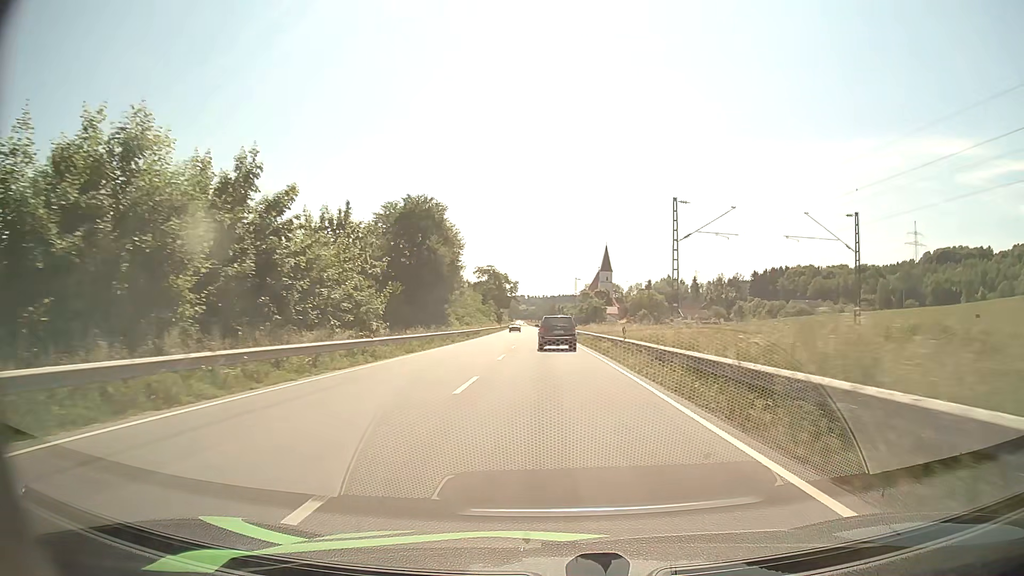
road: primary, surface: asphalt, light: Day
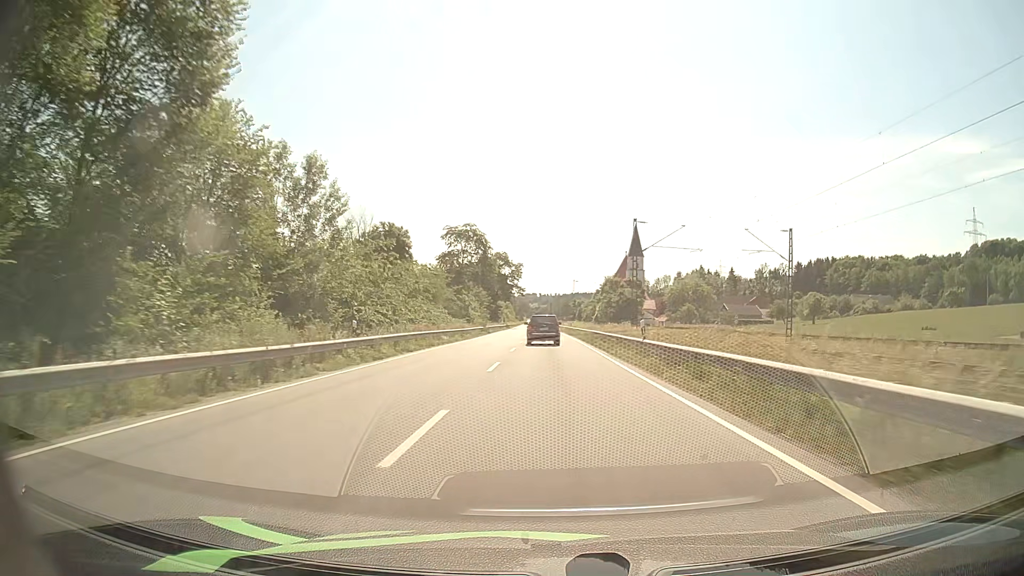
(-0.6, +55.1) m; -1°
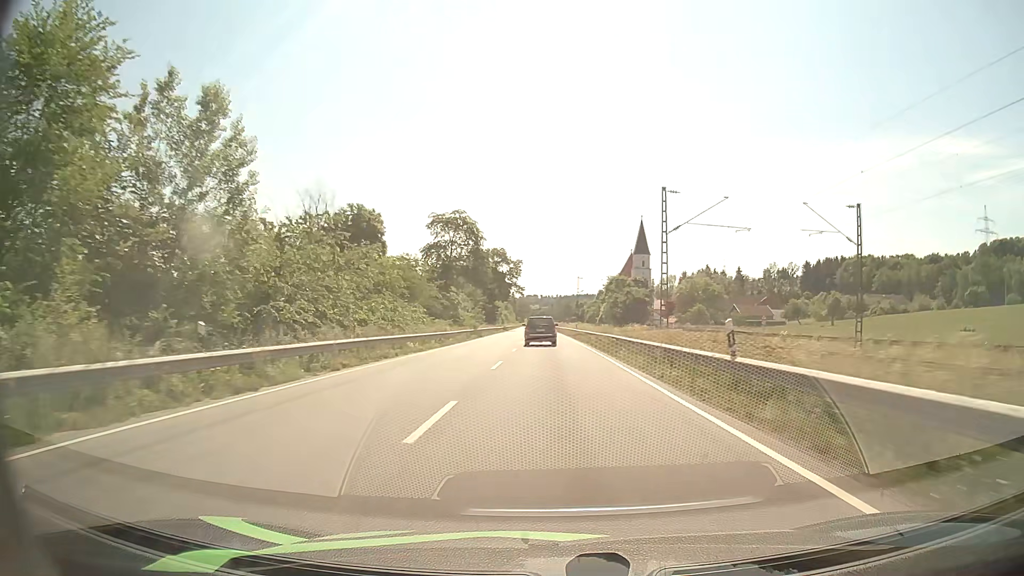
(0.0, +10.8) m; 0°
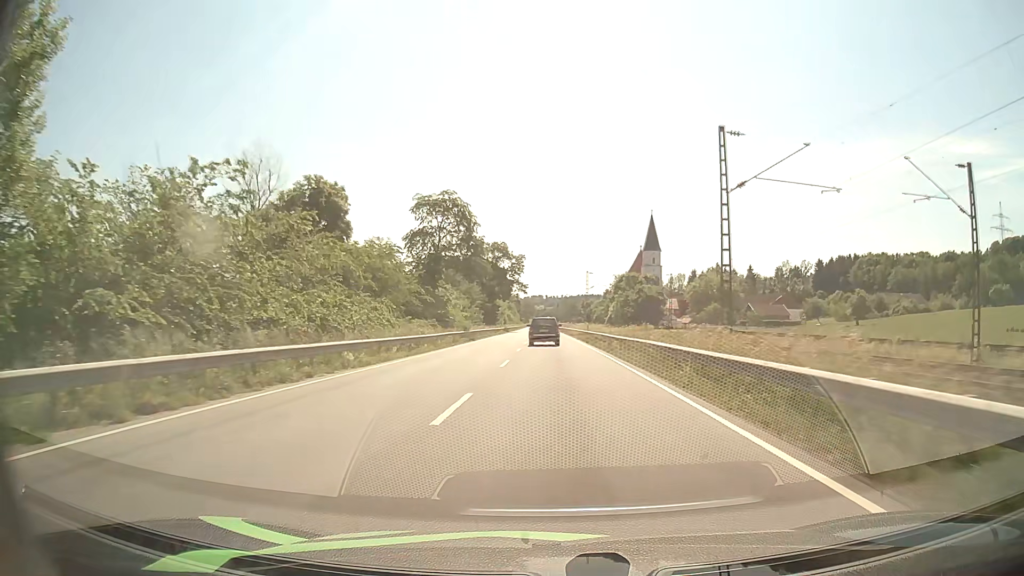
(0.0, +10.7) m; 0°
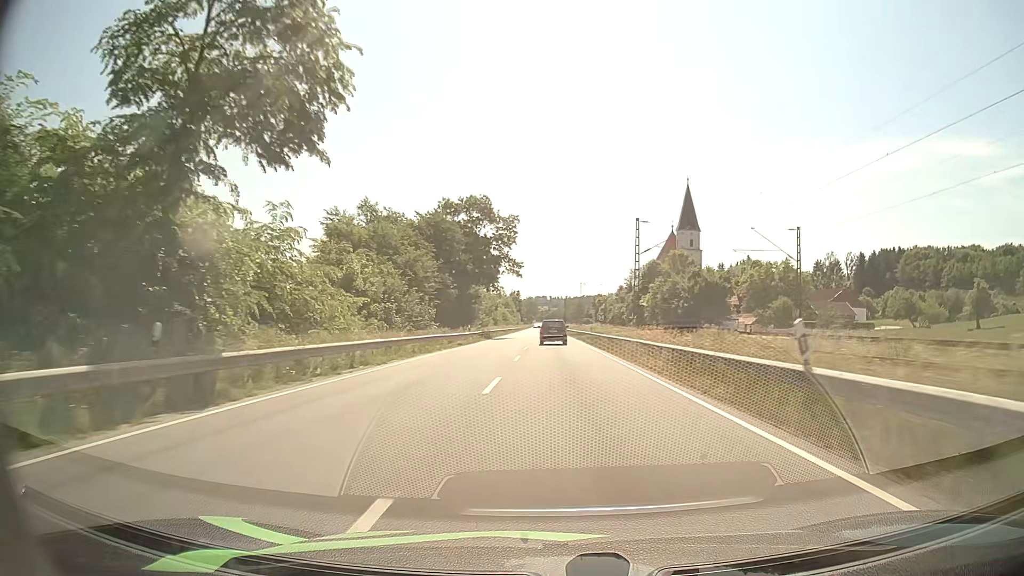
(-0.4, +44.3) m; 0°
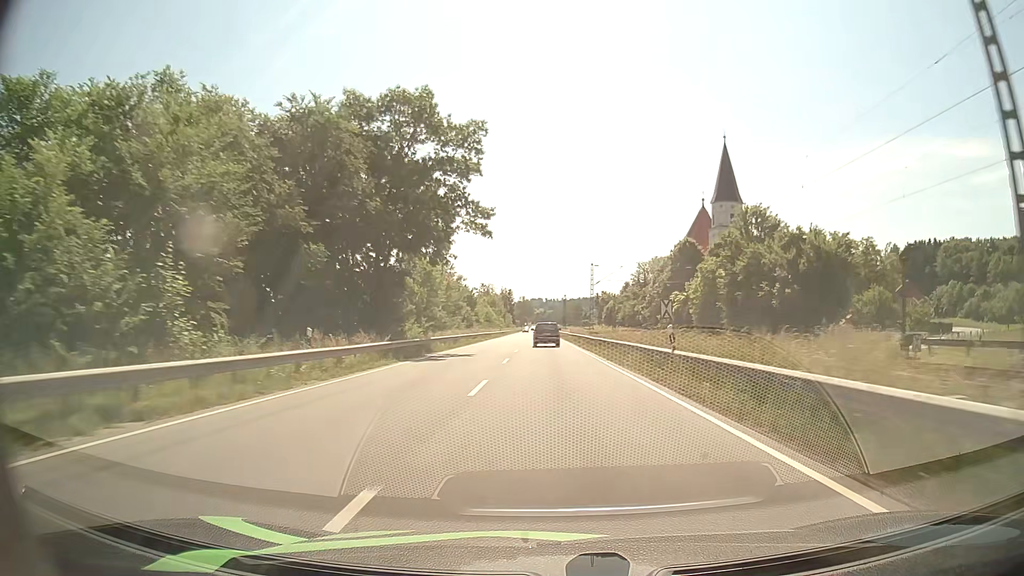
(+0.1, +36.2) m; 0°
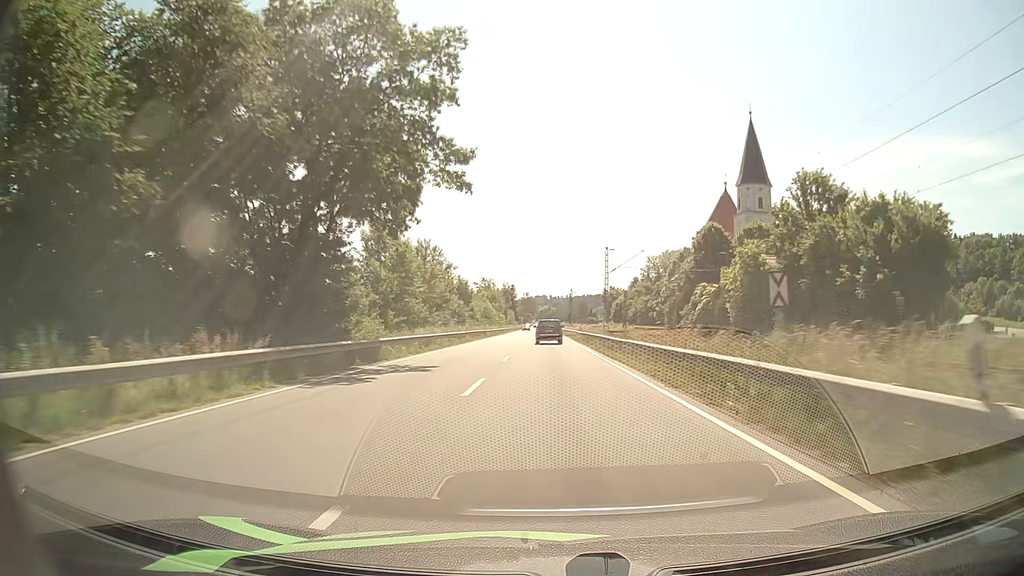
(0.0, +12.9) m; 0°
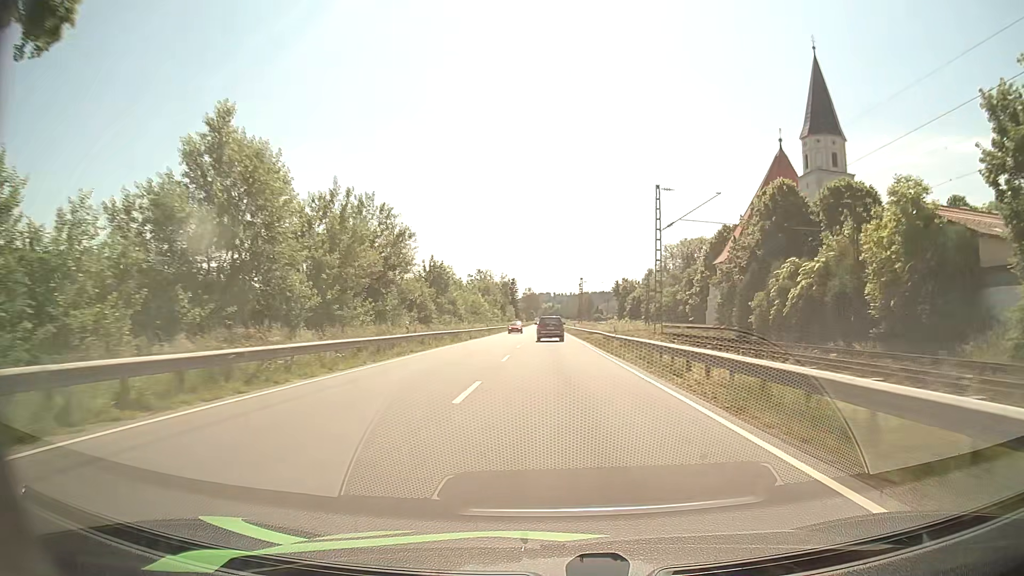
(-0.2, +25.7) m; 0°
(0, +10) (0, +20) (0, +30) (0, +40) (0, +50) (0, +60) (0, +70) (0, +80) (0, +90) (-1, +100) m
